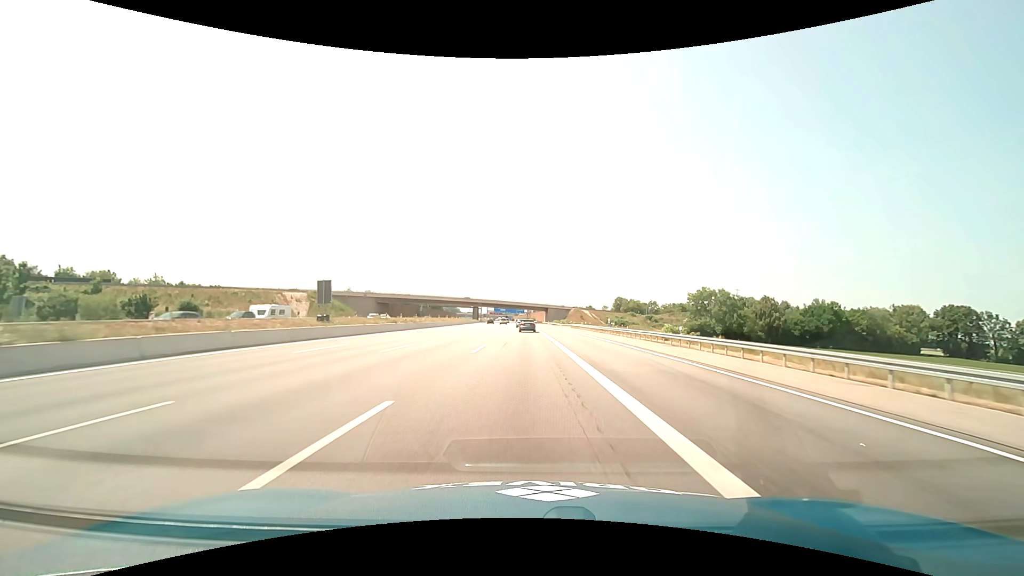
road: motorway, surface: asphalt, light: Day
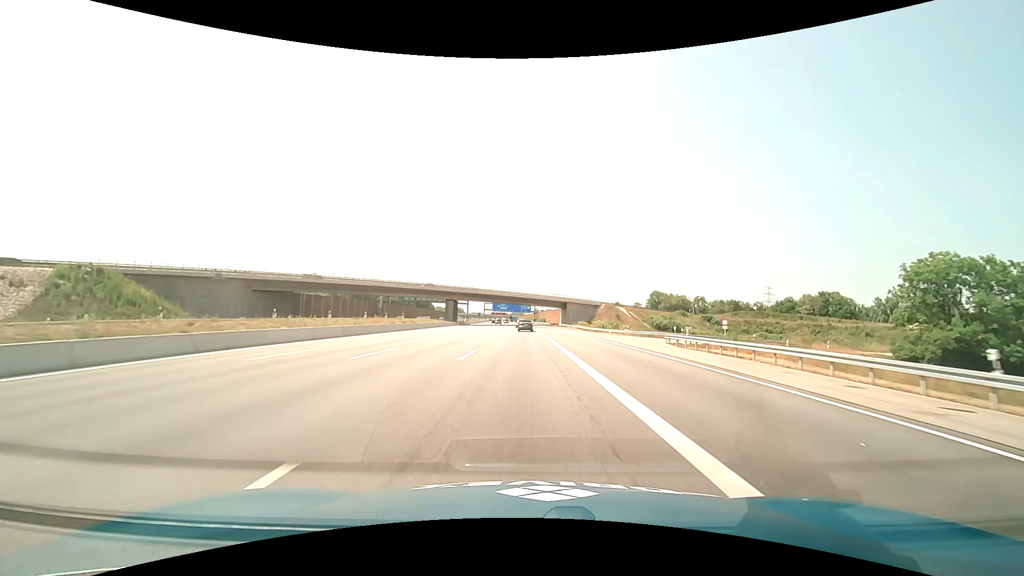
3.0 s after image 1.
(-0.5, +75.3) m; -1°
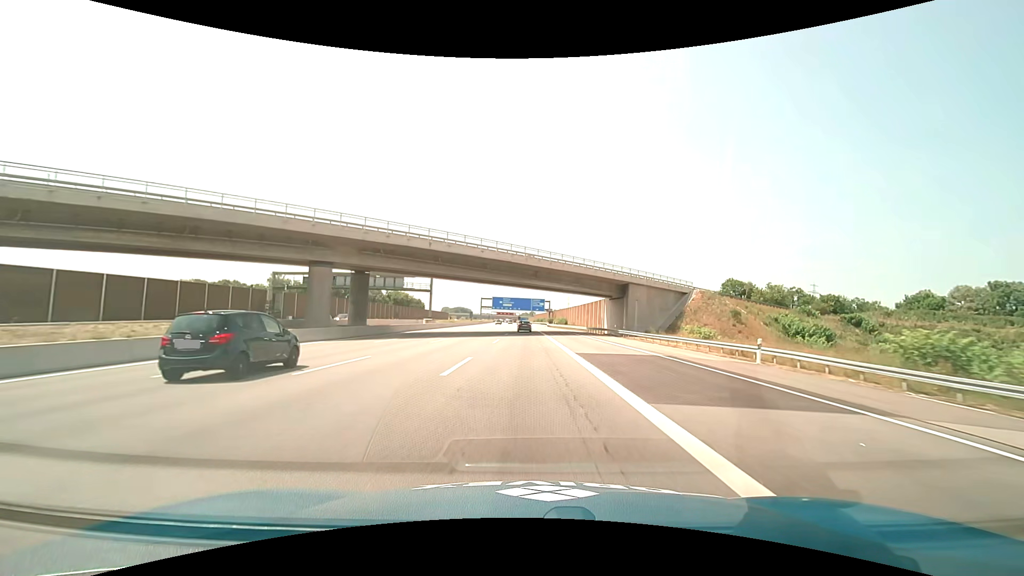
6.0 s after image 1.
(-0.9, +76.4) m; -1°
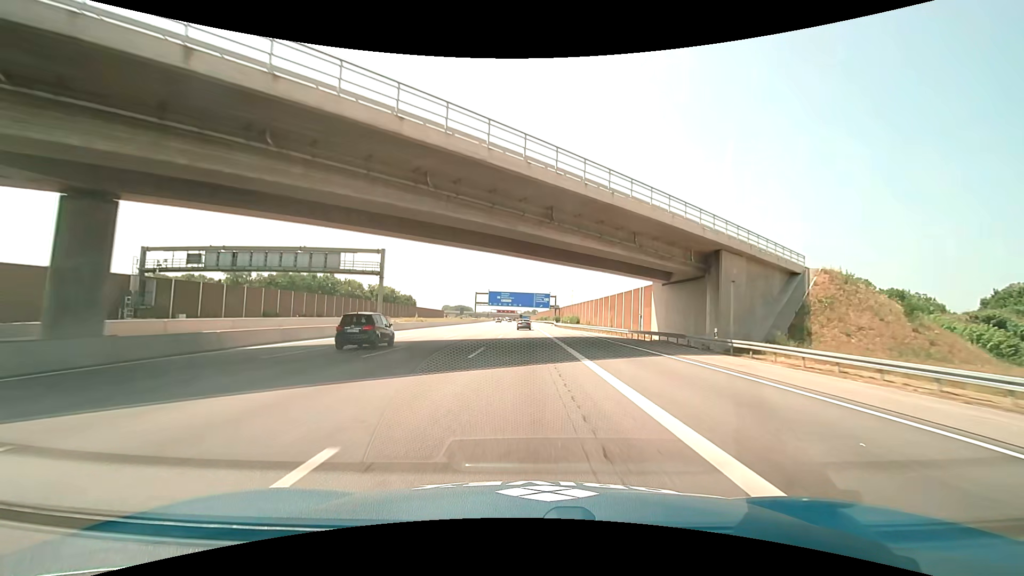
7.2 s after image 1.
(-0.1, +31.0) m; 0°
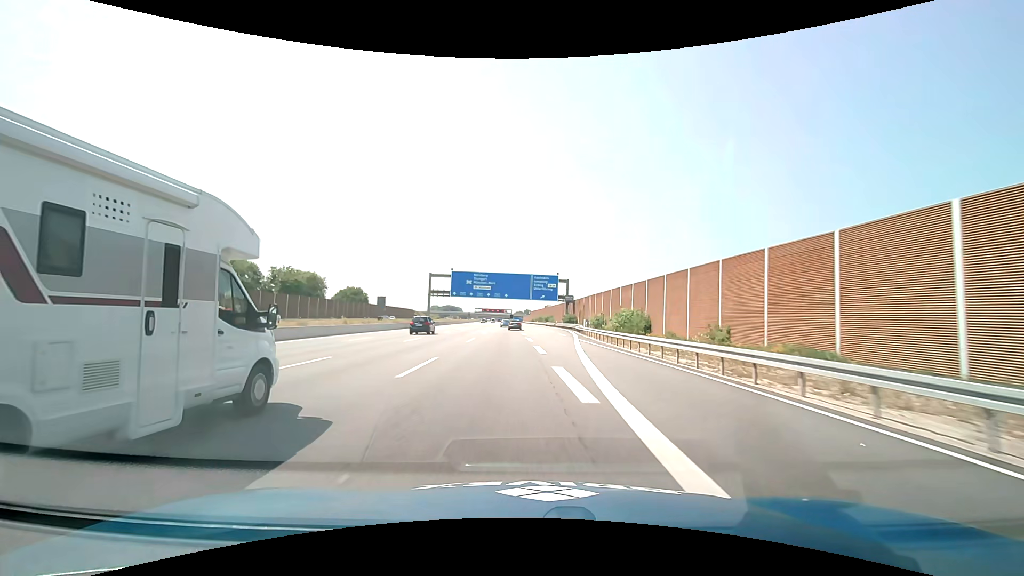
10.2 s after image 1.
(+0.3, +77.5) m; +1°
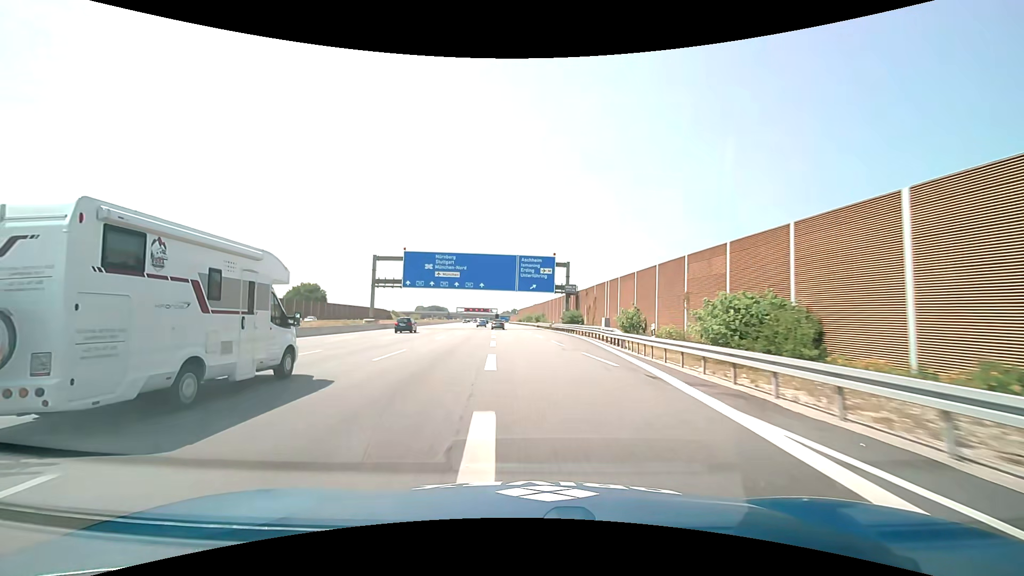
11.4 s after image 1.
(+0.5, +30.9) m; +2°
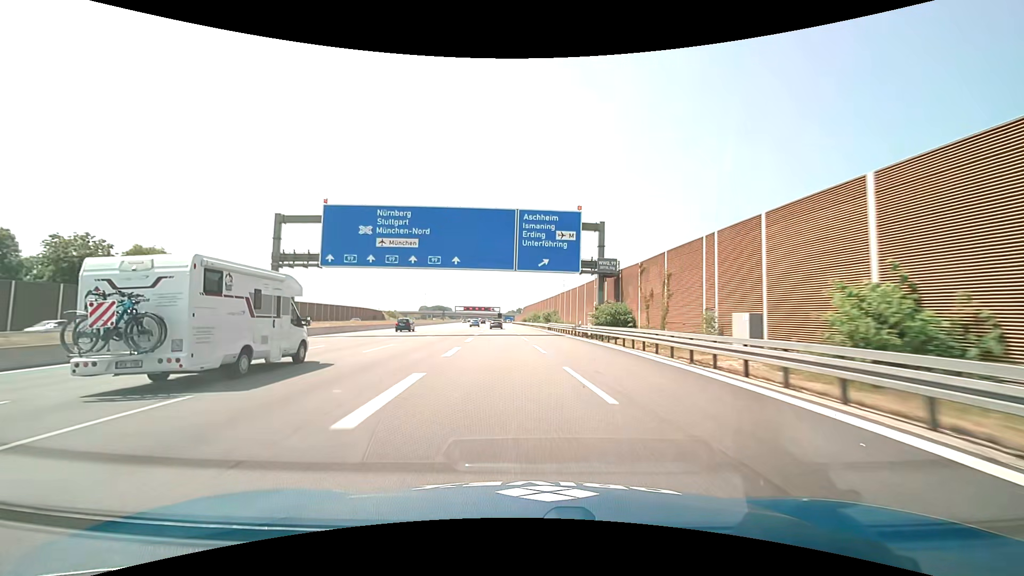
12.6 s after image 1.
(-0.2, +30.9) m; -1°
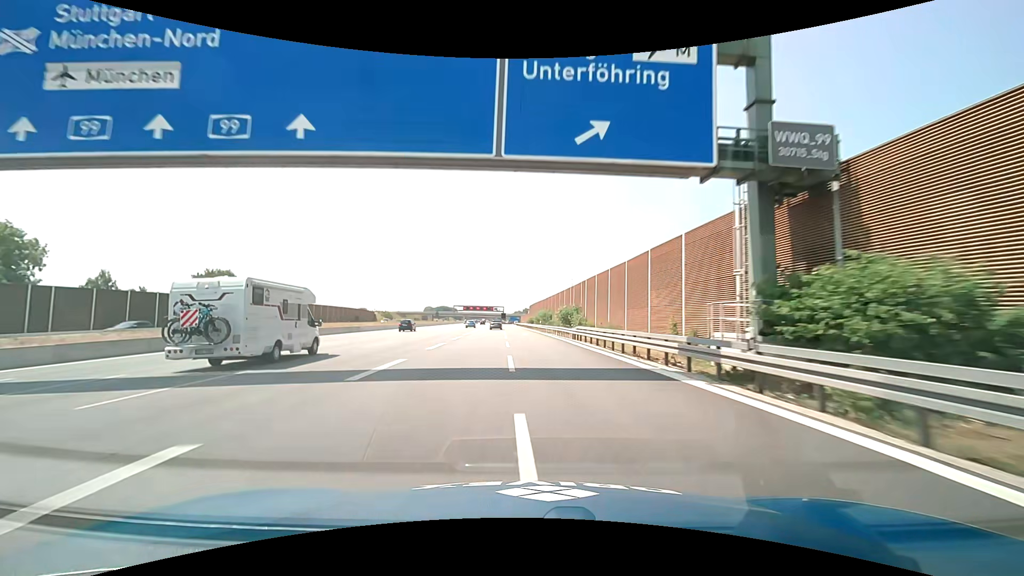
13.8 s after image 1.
(-0.2, +30.7) m; -1°
